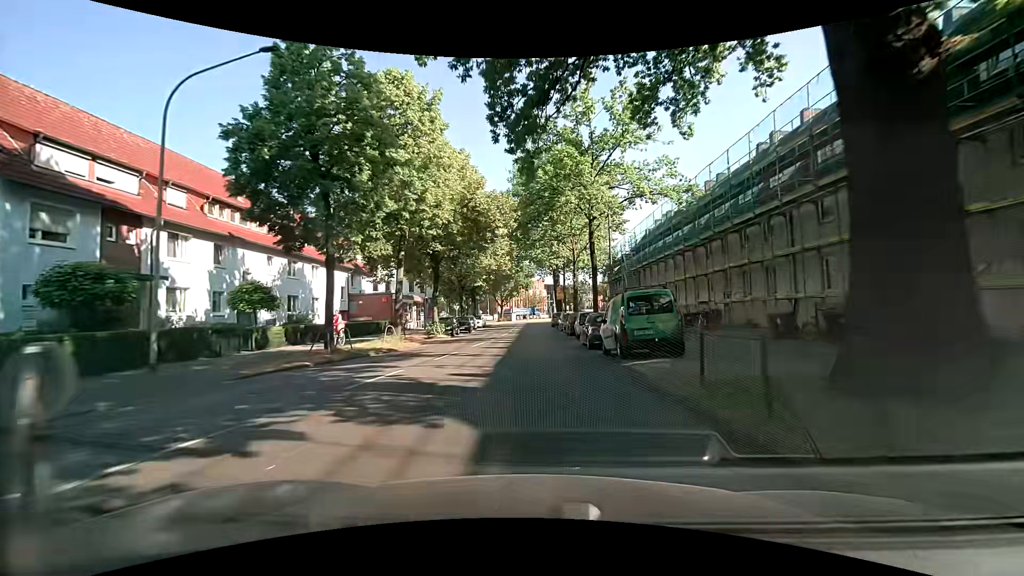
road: secondary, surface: asphalt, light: Day
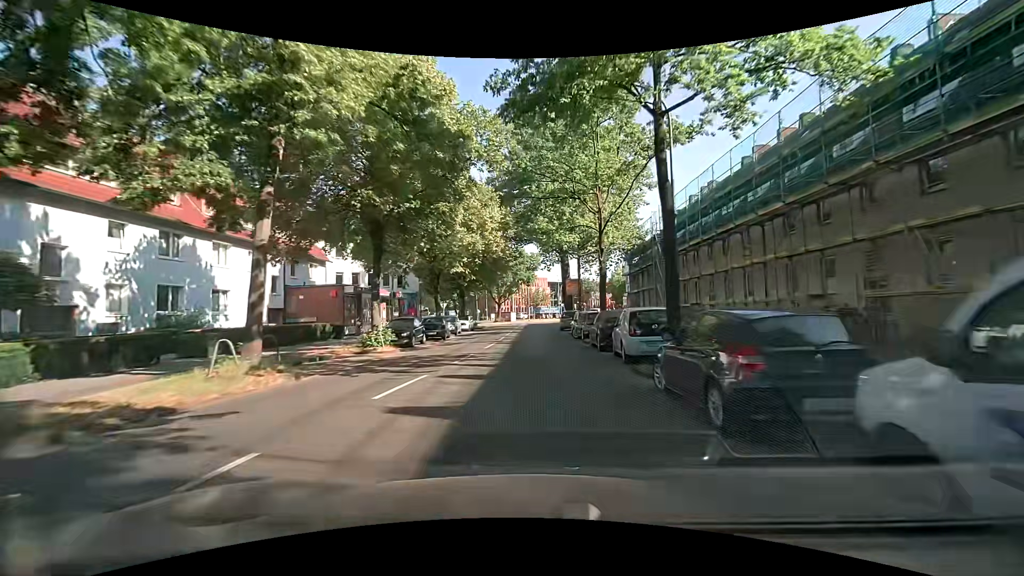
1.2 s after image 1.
(-0.2, +13.5) m; -1°
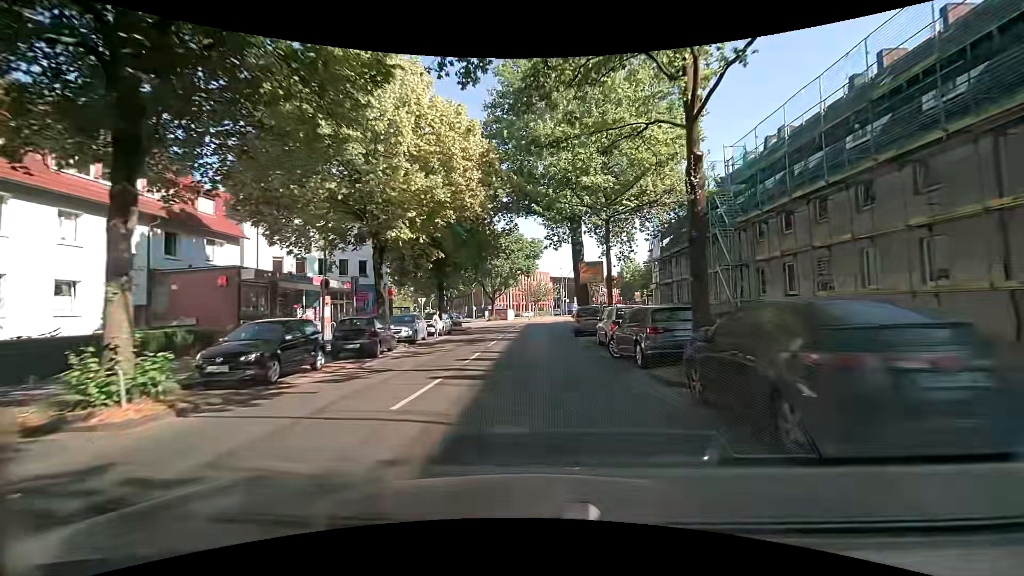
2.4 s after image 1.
(0.0, +13.3) m; 0°
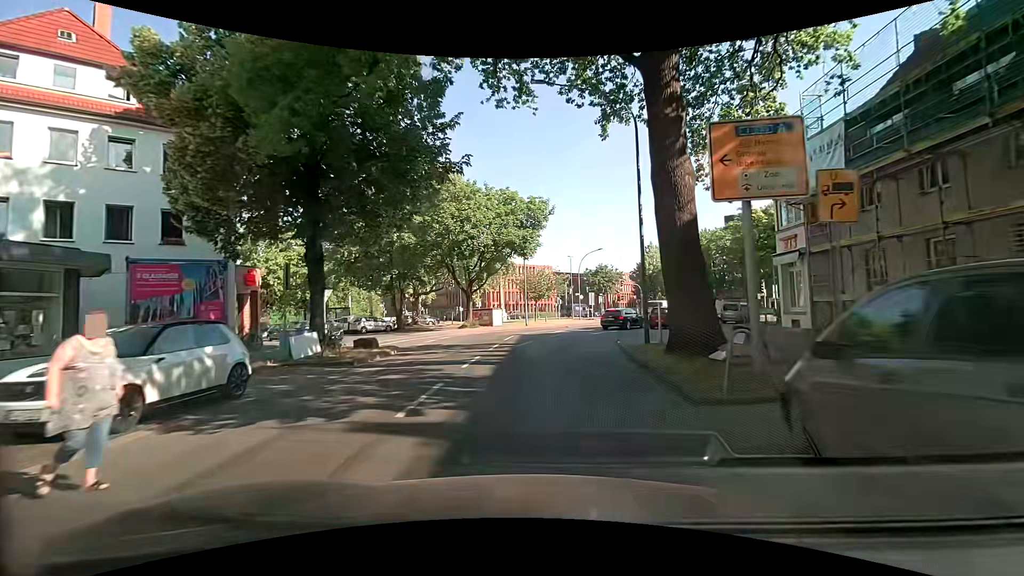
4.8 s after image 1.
(0.0, +24.4) m; 0°
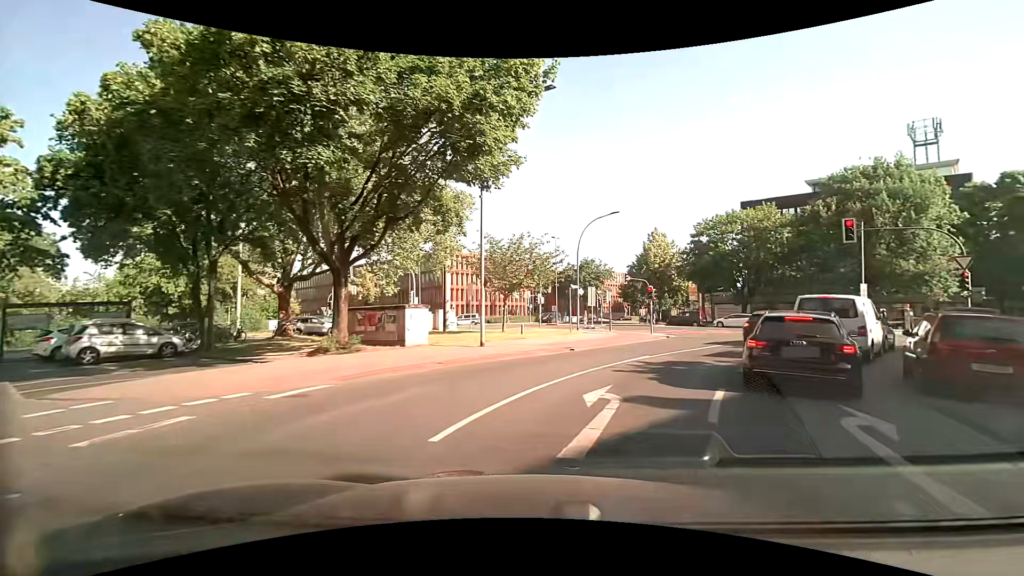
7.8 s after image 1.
(-0.1, +24.6) m; +4°
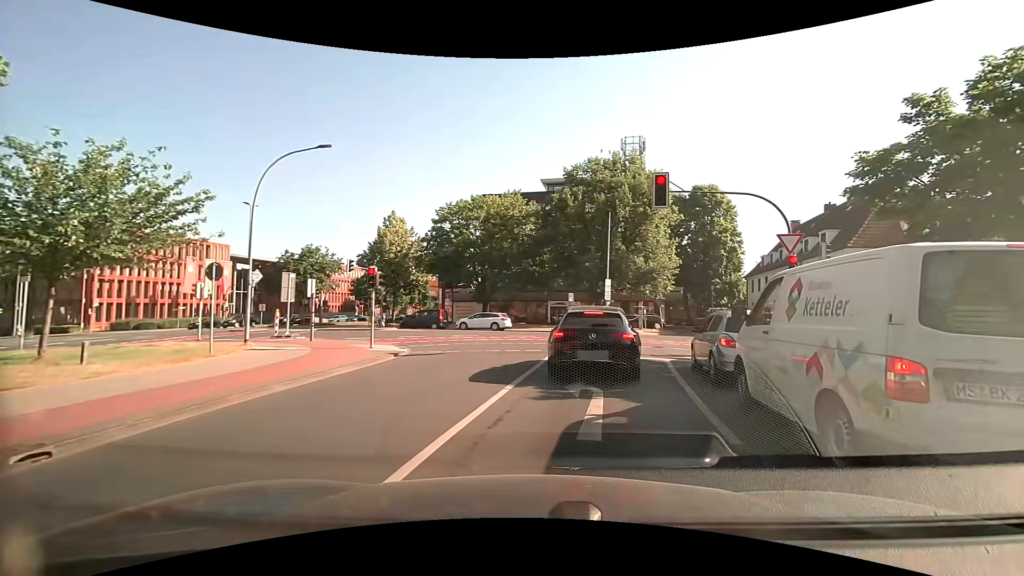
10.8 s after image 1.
(+2.5, +13.1) m; +29°
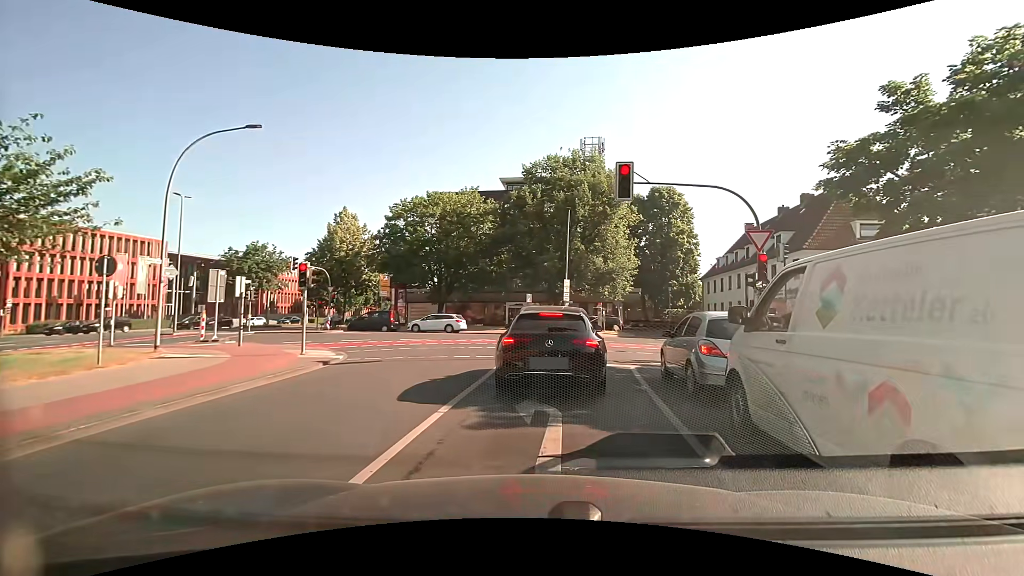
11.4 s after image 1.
(+0.1, +1.8) m; +4°
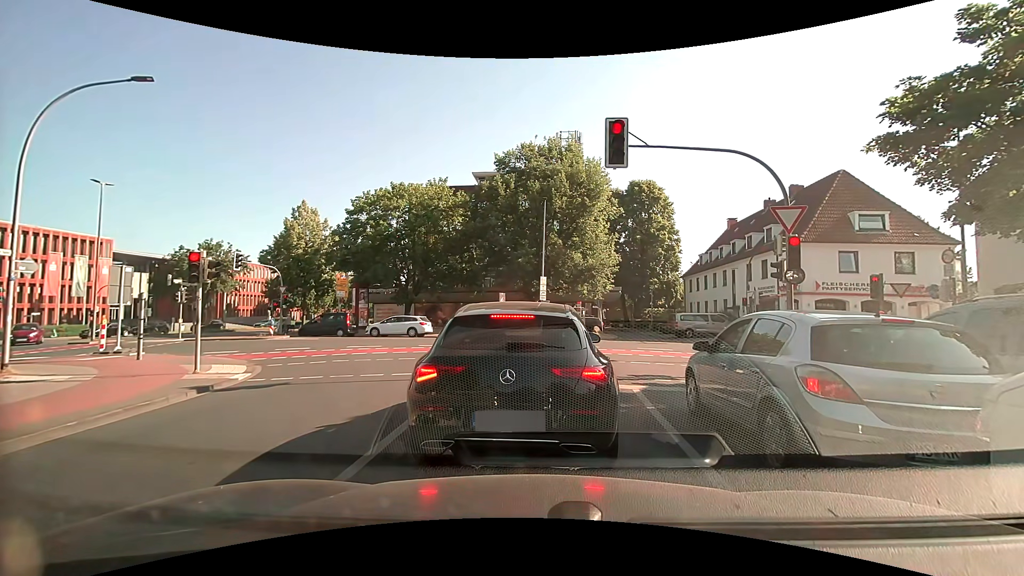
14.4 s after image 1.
(+0.2, +3.7) m; +3°
